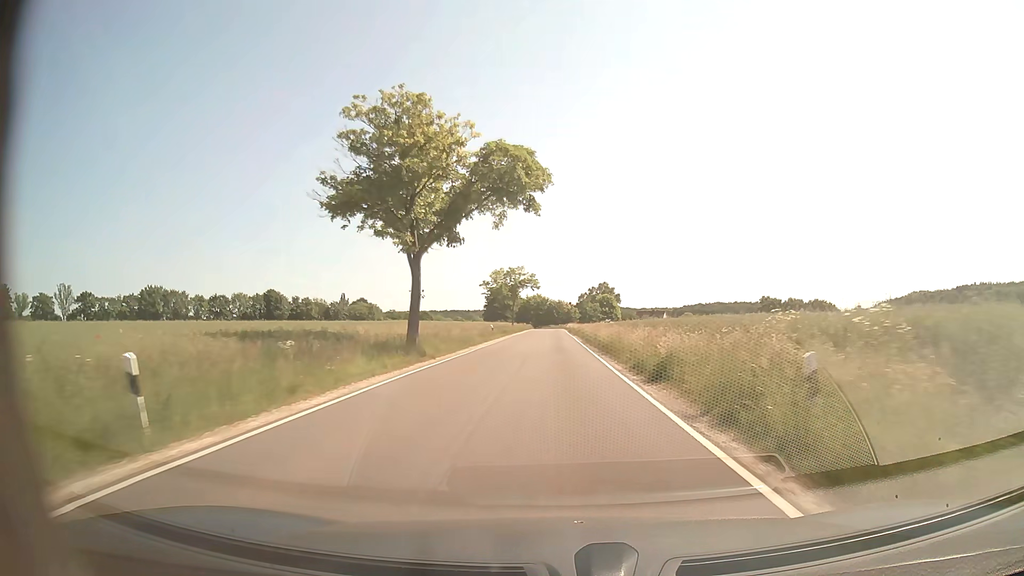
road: secondary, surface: asphalt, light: Day
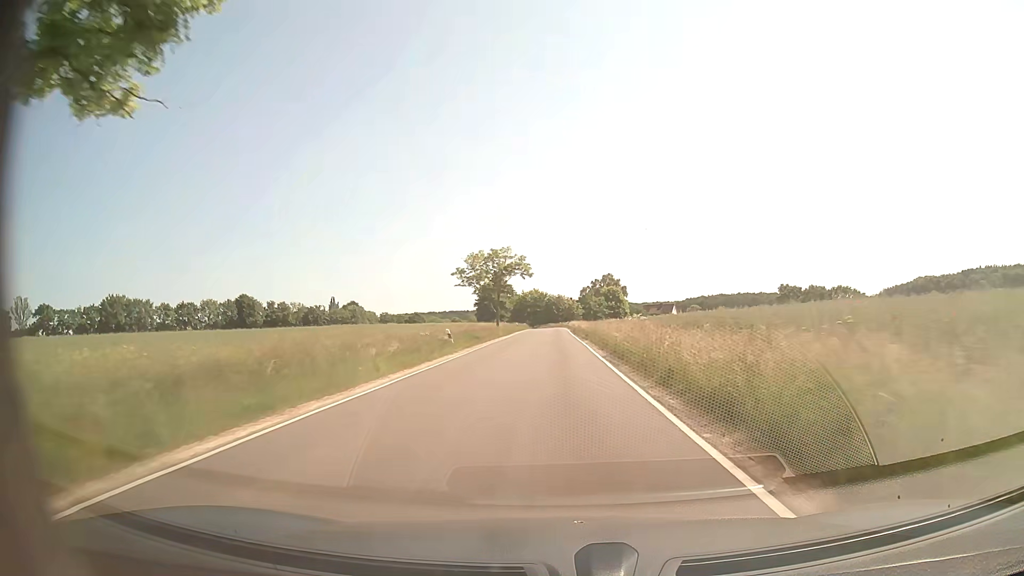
(0.0, +21.6) m; 0°
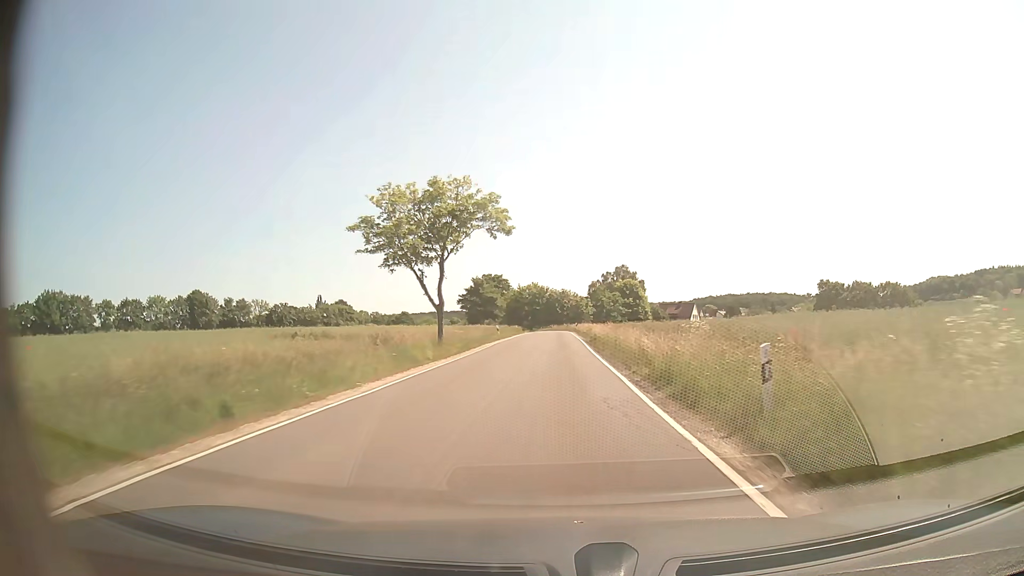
(0.0, +32.5) m; 0°
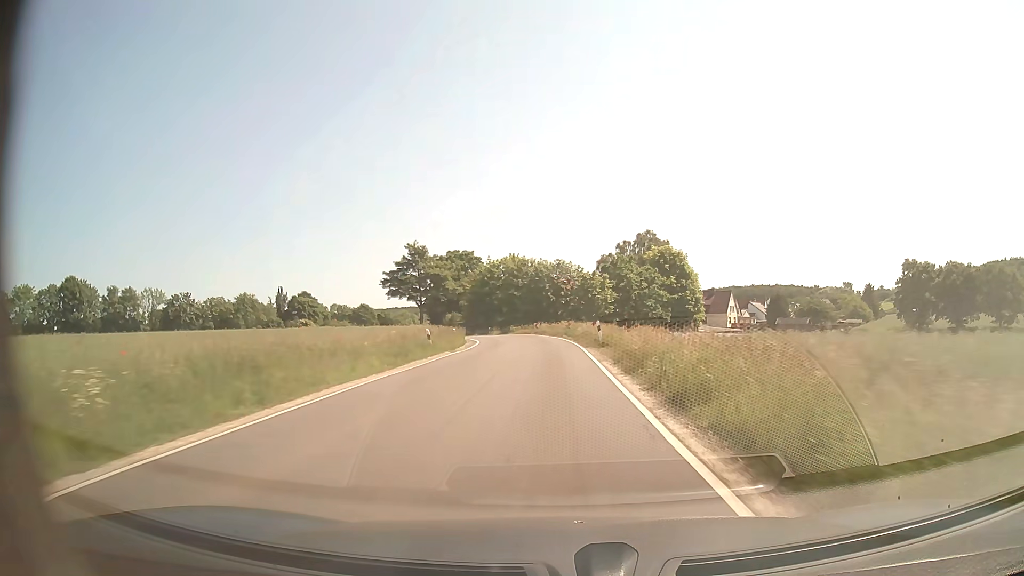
(+0.3, +54.0) m; +1°
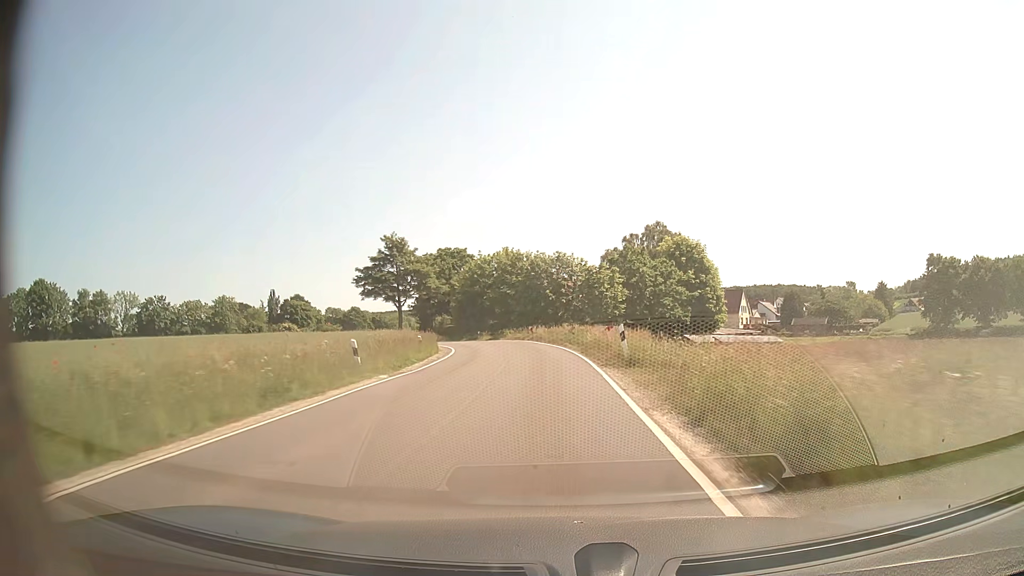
(0.0, +10.8) m; 0°
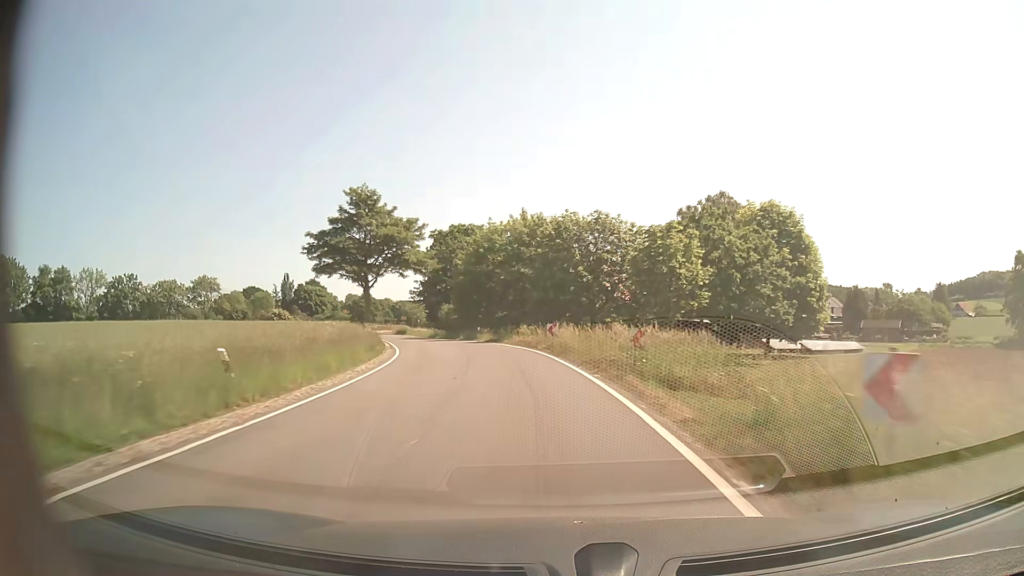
(-0.3, +21.1) m; -2°
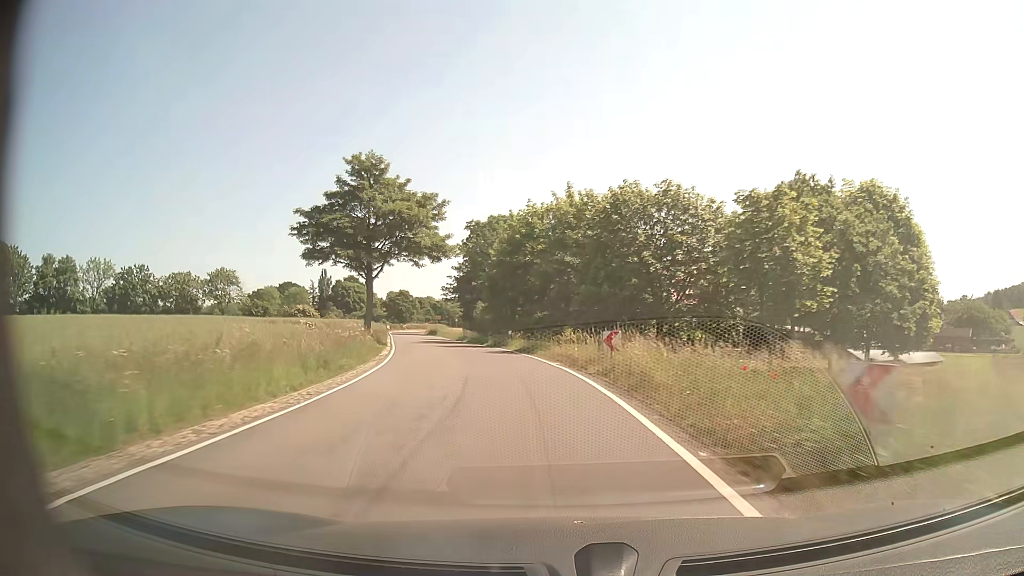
(-0.3, +10.2) m; -4°
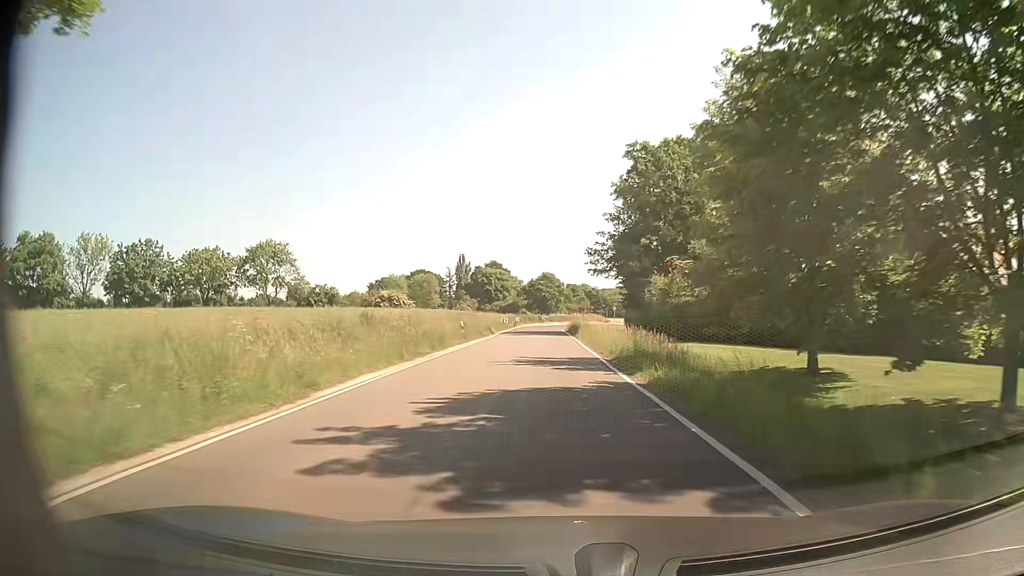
(-5.4, +38.3) m; -13°
(0, +10) (-1, +20) (-1, +30) (-1, +40) (-2, +50) (-2, +60) (-2, +70) (-2, +80) (-1, +90) (+2, +99) m
